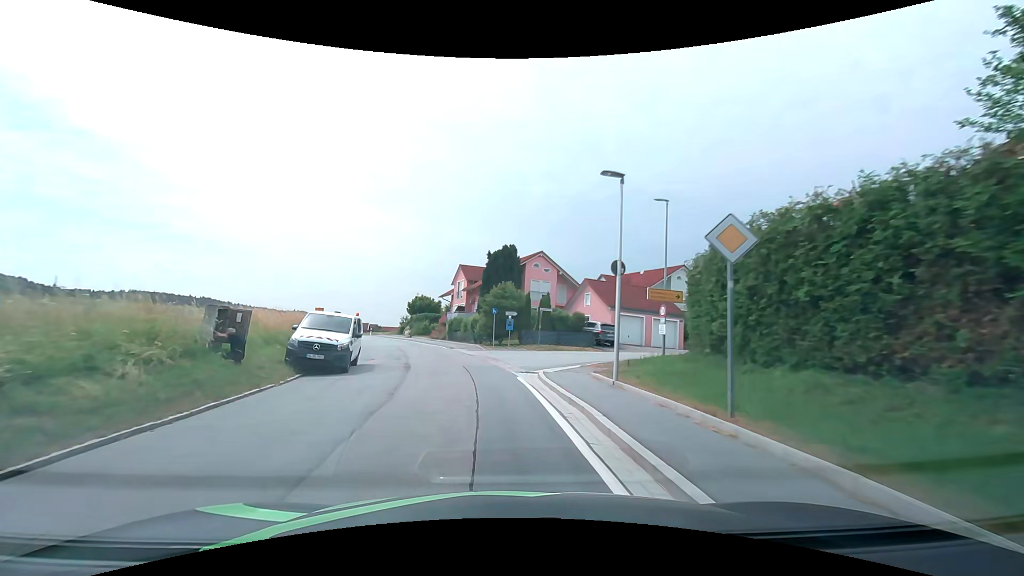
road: secondary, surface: asphalt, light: Day
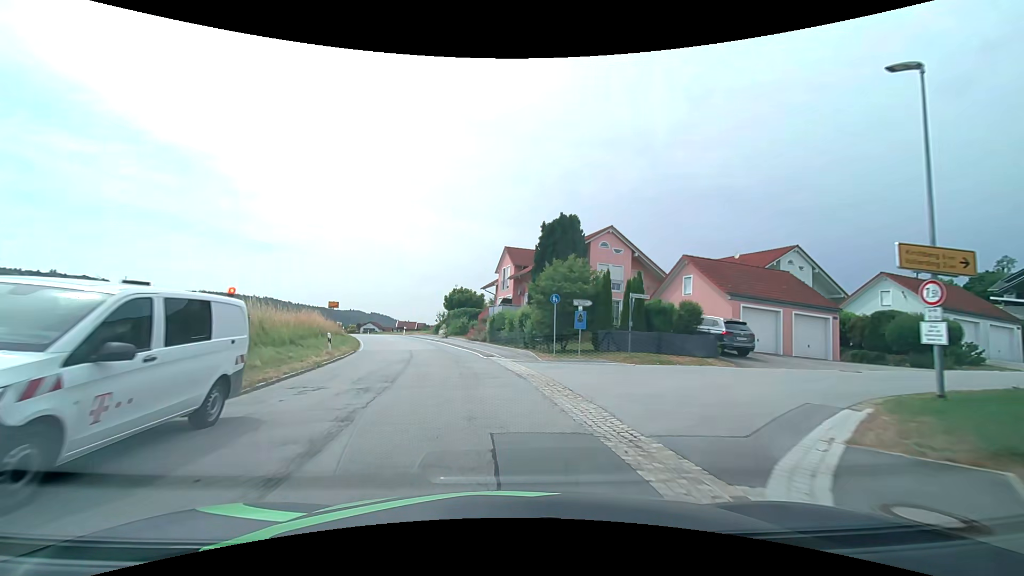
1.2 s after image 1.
(-0.6, +12.5) m; -5°
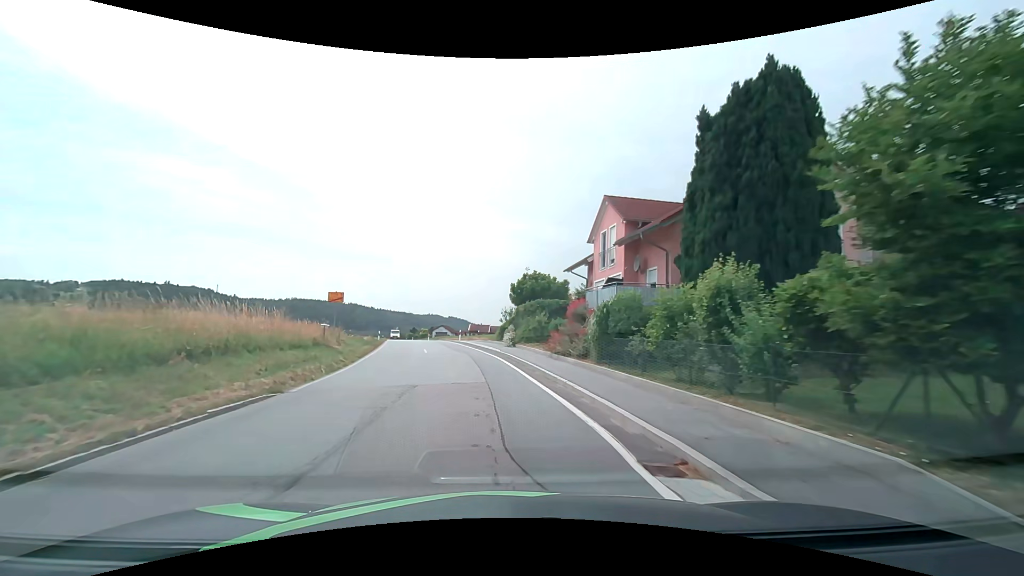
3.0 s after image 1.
(-1.5, +18.6) m; -9°
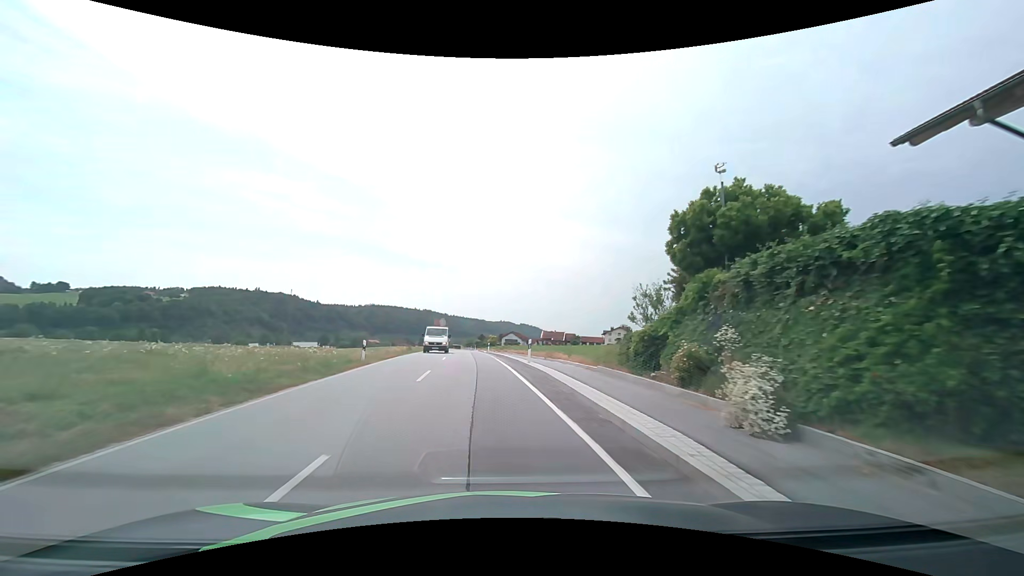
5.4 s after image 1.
(-2.0, +25.6) m; -9°
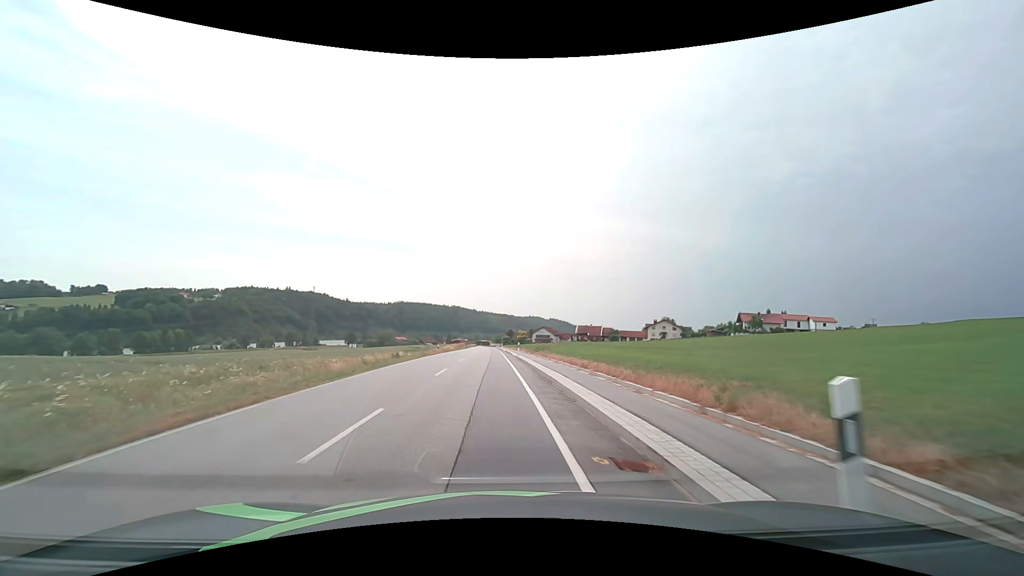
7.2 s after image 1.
(-0.4, +20.6) m; -3°
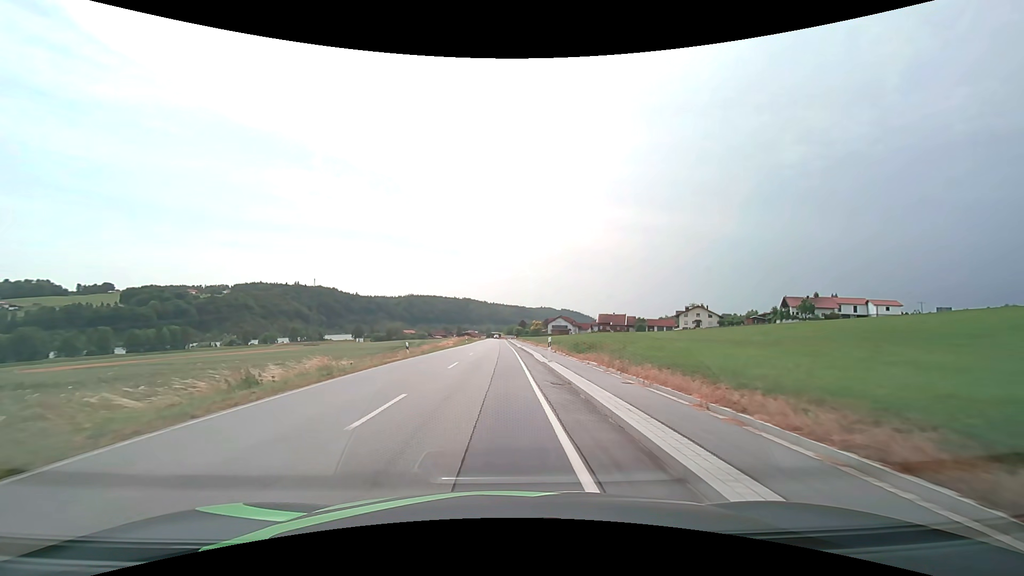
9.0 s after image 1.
(-0.3, +22.5) m; -1°
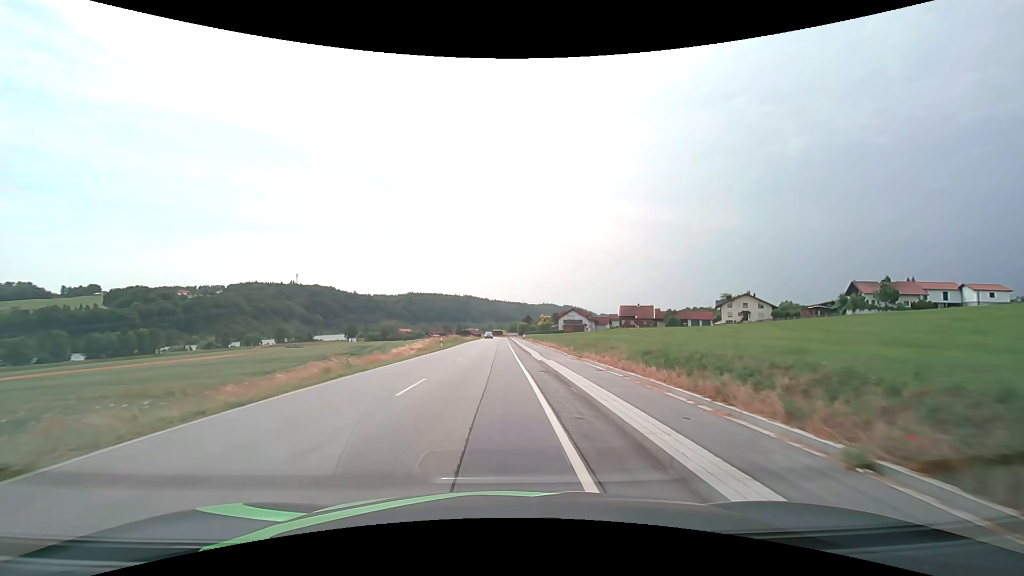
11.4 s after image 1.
(0.0, +32.6) m; 0°
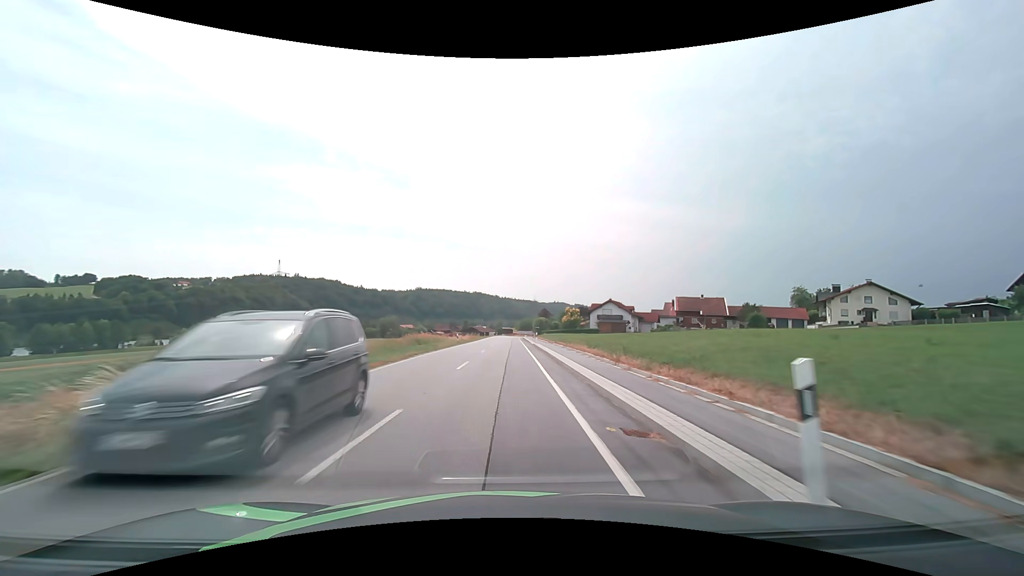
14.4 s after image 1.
(-0.5, +41.8) m; -1°
(0, +10) (0, +20) (0, +30) (0, +40) (0, +50) (0, +60) (+1, +70) (+1, +80) (+1, +90) (+1, +100) m
